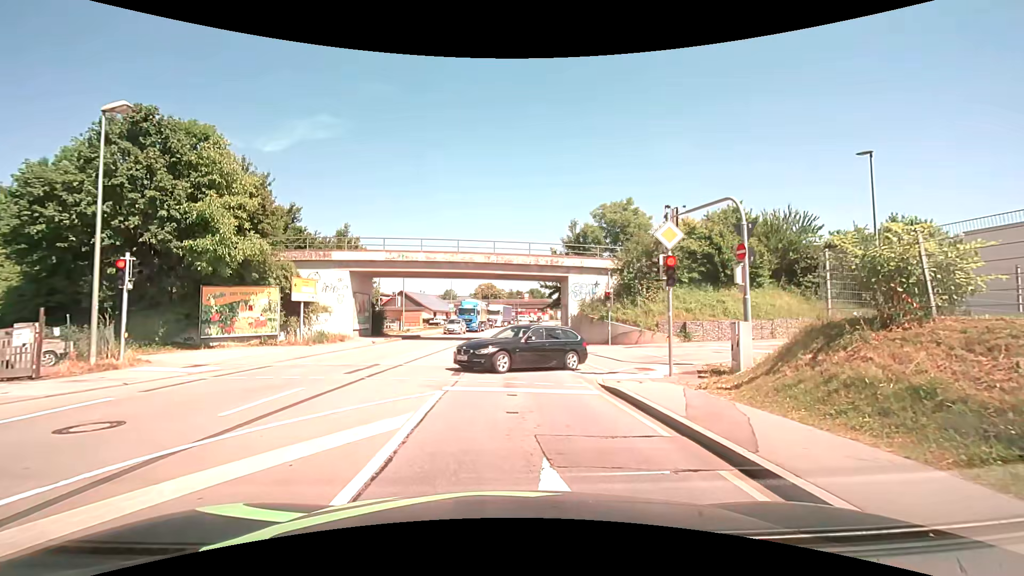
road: primary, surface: asphalt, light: Day
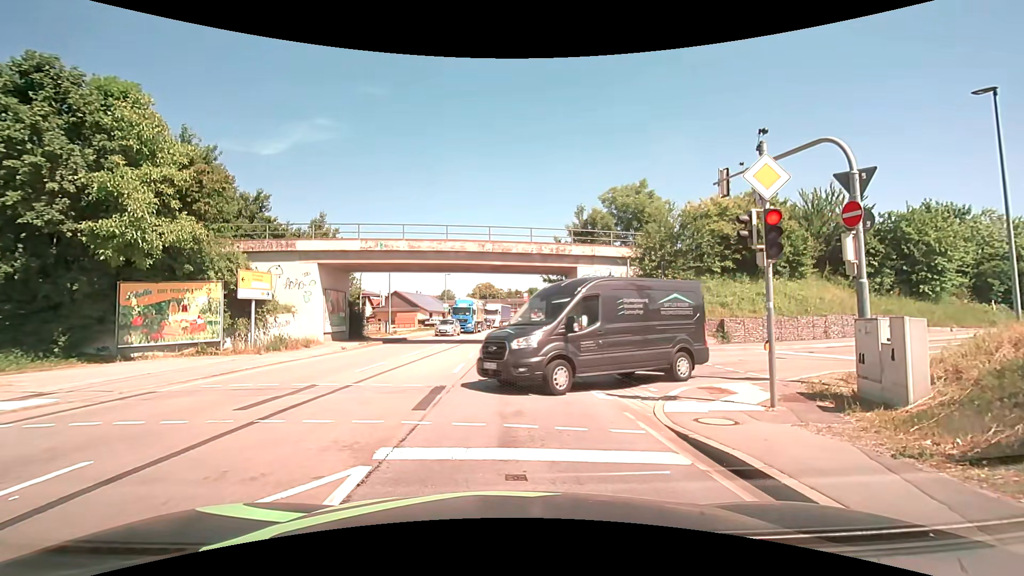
(0.0, +5.1) m; +1°
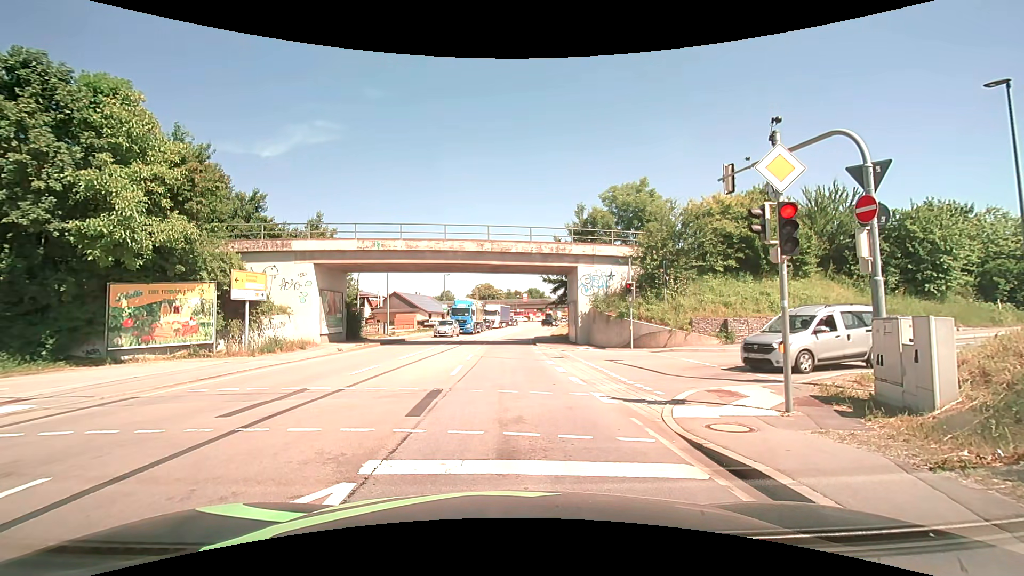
(0.0, +0.5) m; 0°
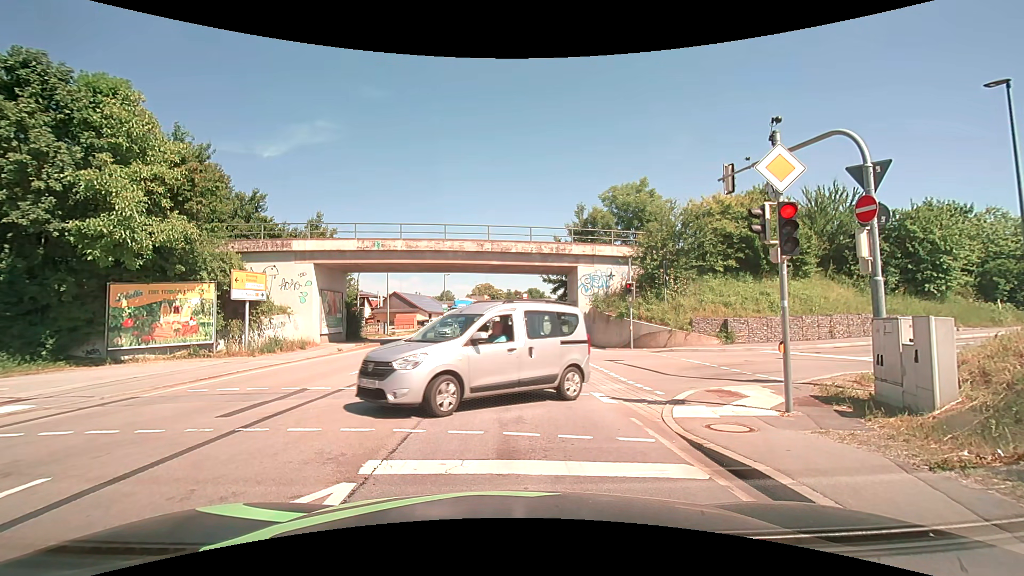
(0.0, 0.0) m; 0°
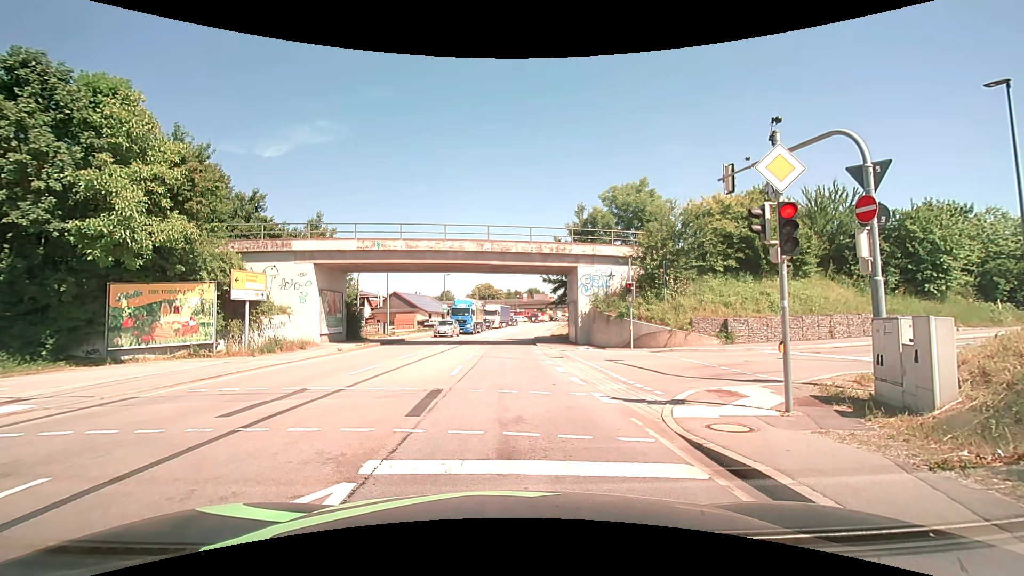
(0.0, 0.0) m; 0°
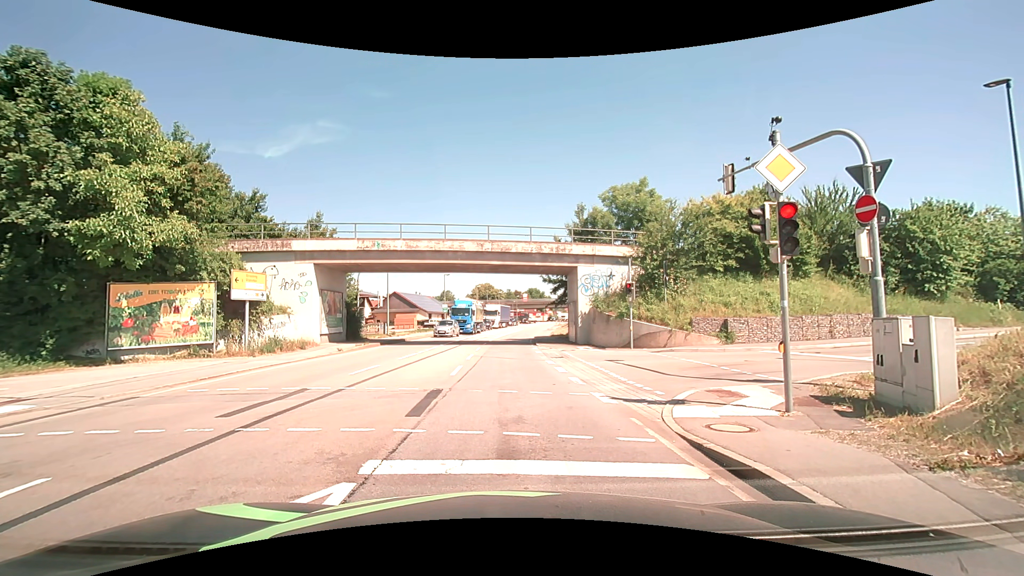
(0.0, 0.0) m; 0°
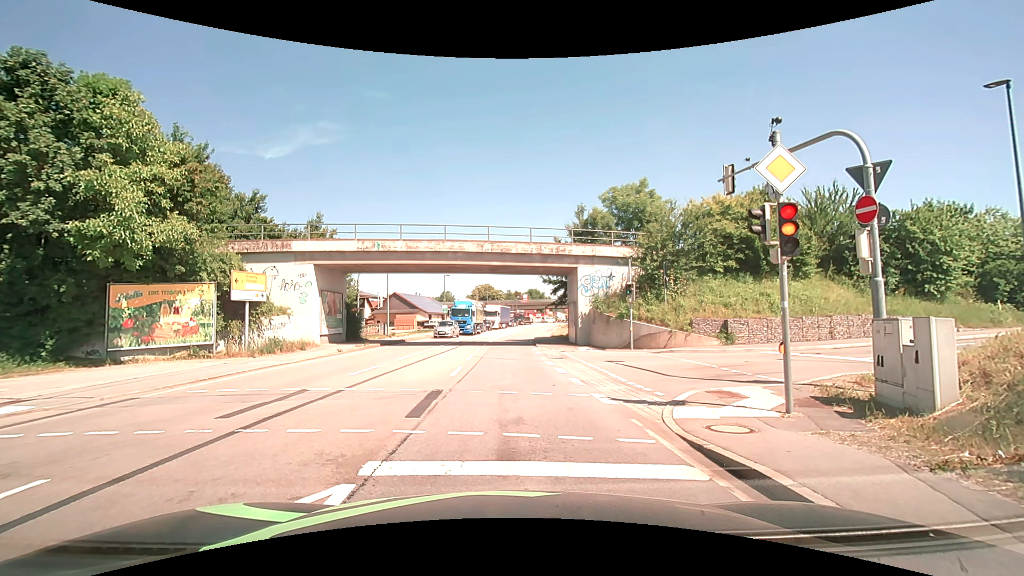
(0.0, 0.0) m; 0°
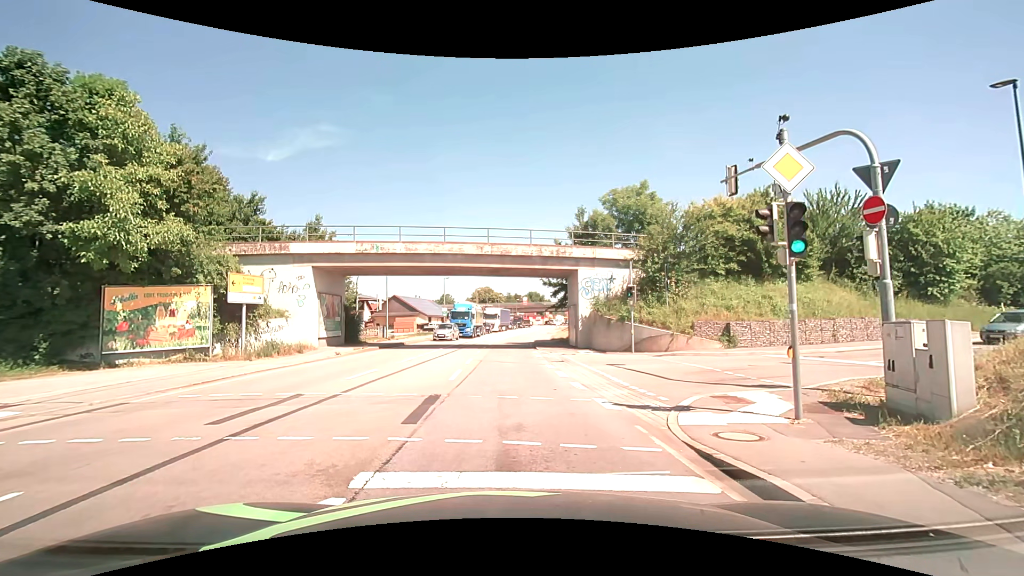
(0.0, +0.3) m; 0°
